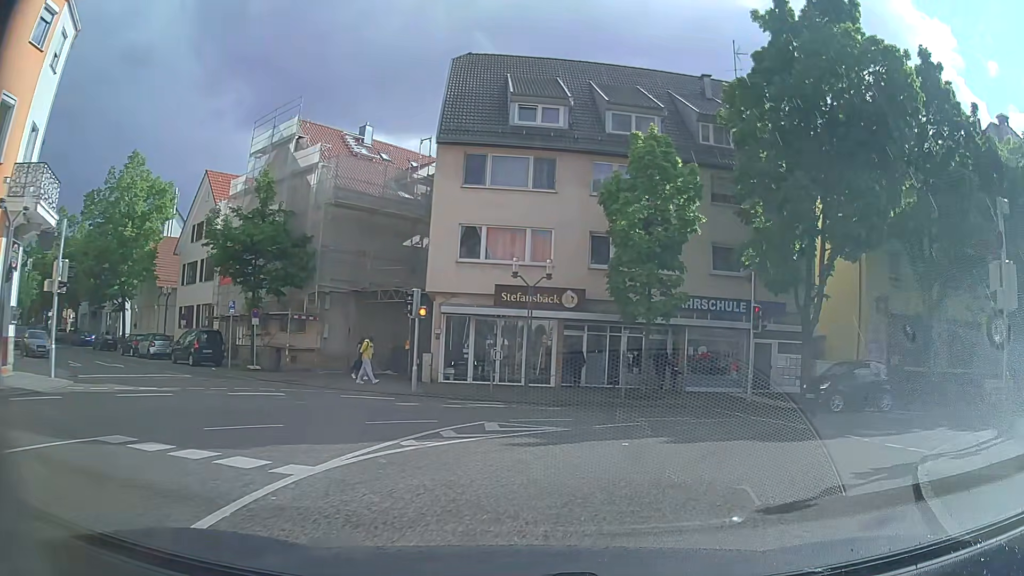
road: secondary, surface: asphalt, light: Day
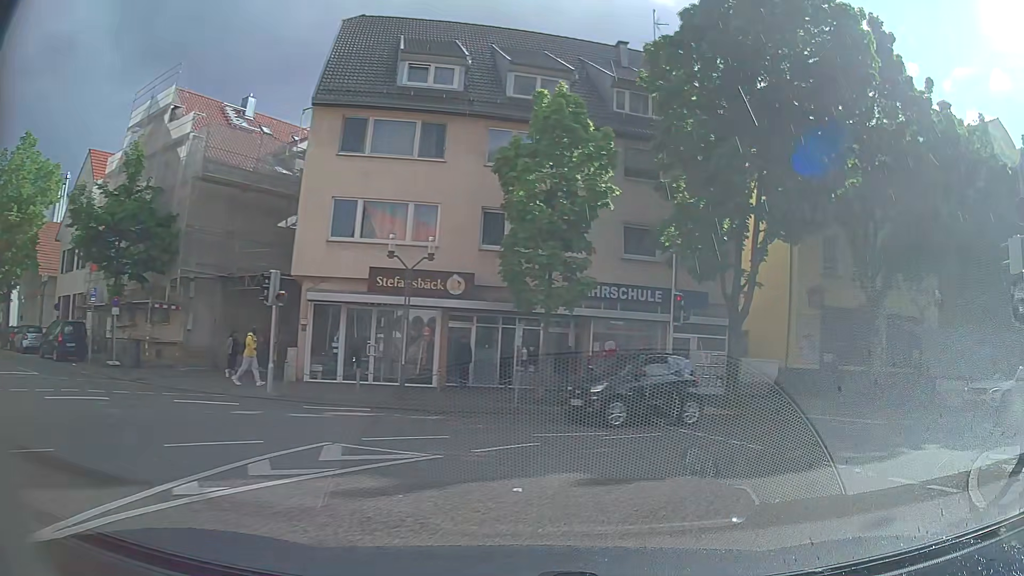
(+0.1, +3.6) m; +7°
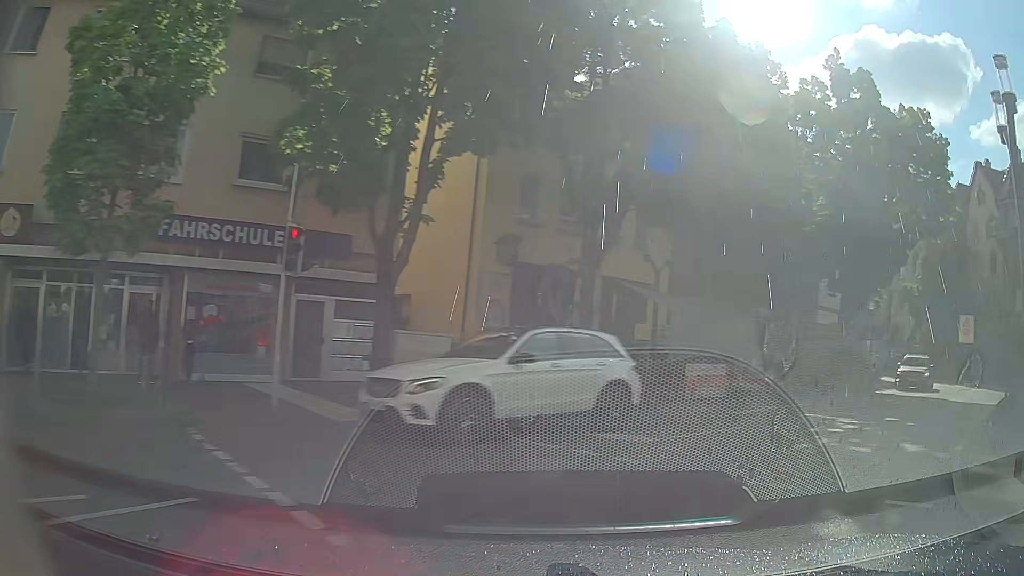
(+1.6, +7.0) m; +27°
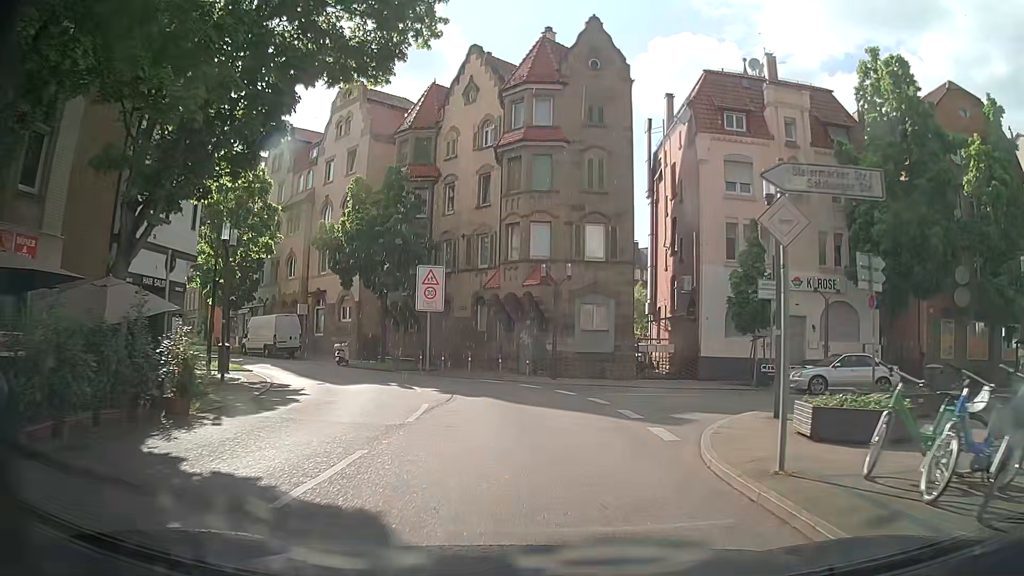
(+11.6, +17.0) m; +49°
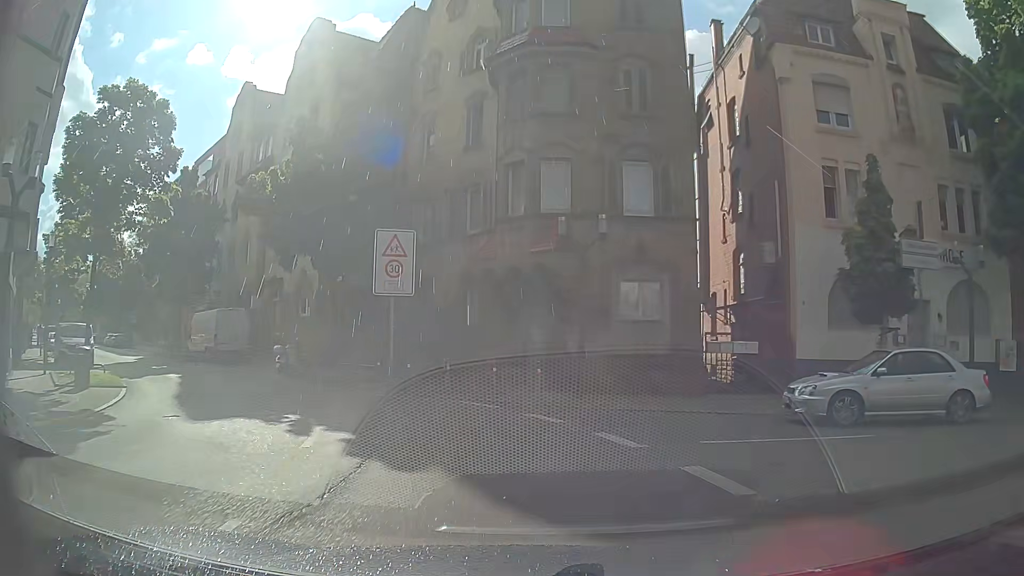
(+0.2, +10.0) m; +1°
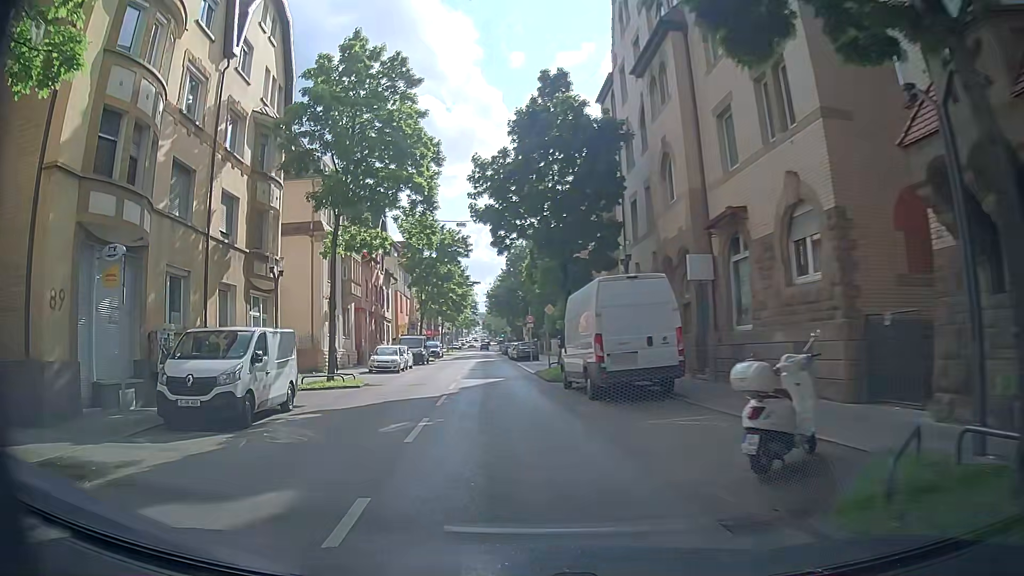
(-6.3, +18.5) m; -42°
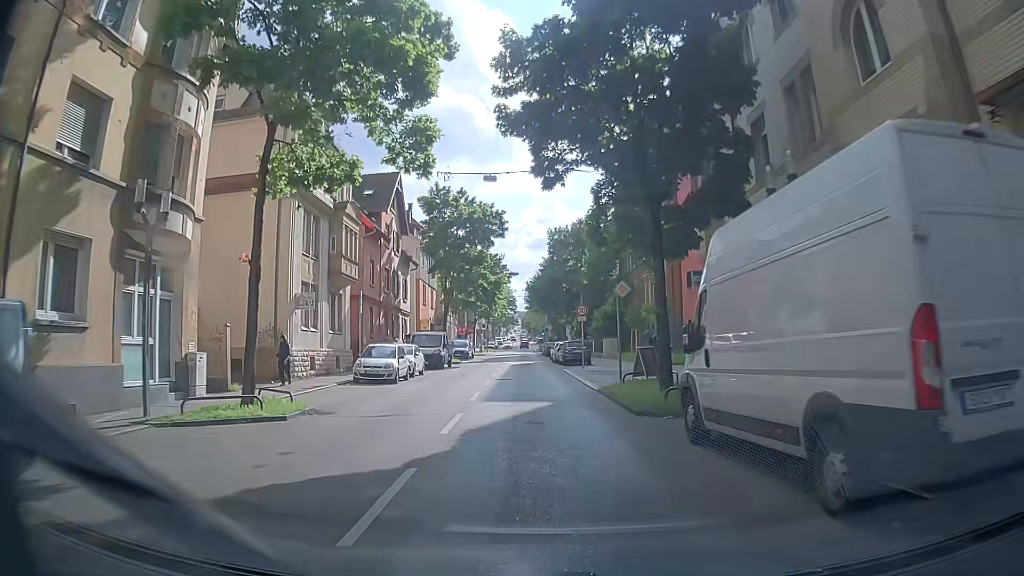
(-0.3, +11.3) m; -2°
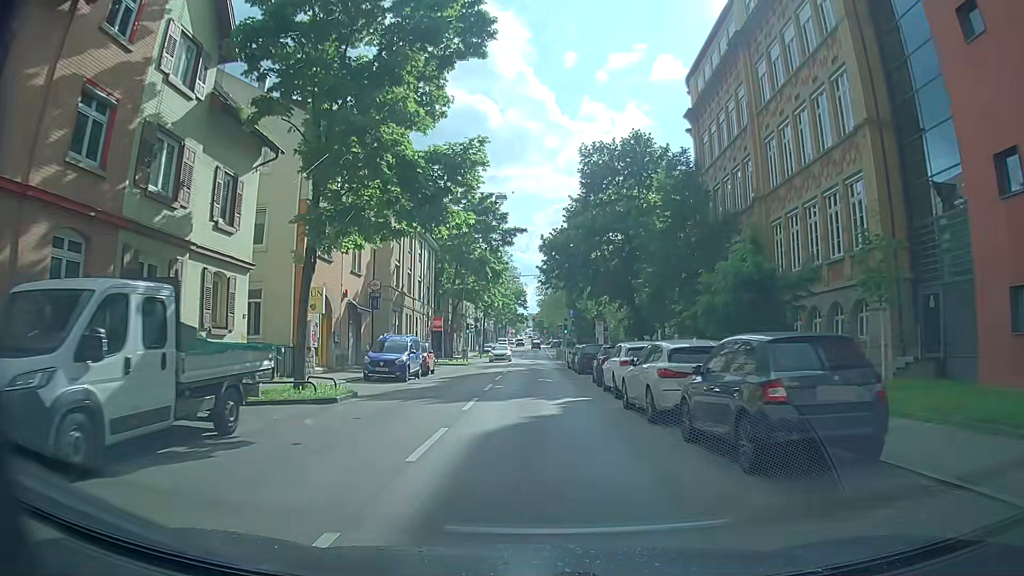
(-0.7, +33.2) m; -1°
(0, +10) (0, +20) (0, +30) (0, +40) (0, +50) (0, +60) (+1, +70) (+1, +80) (+1, +90) (+1, +100) m
